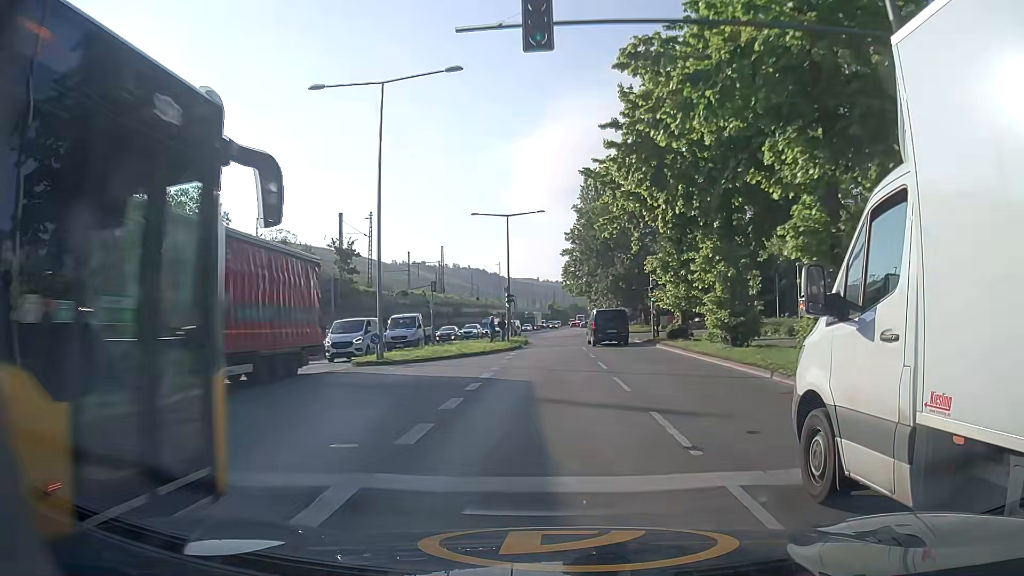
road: secondary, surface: asphalt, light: Day
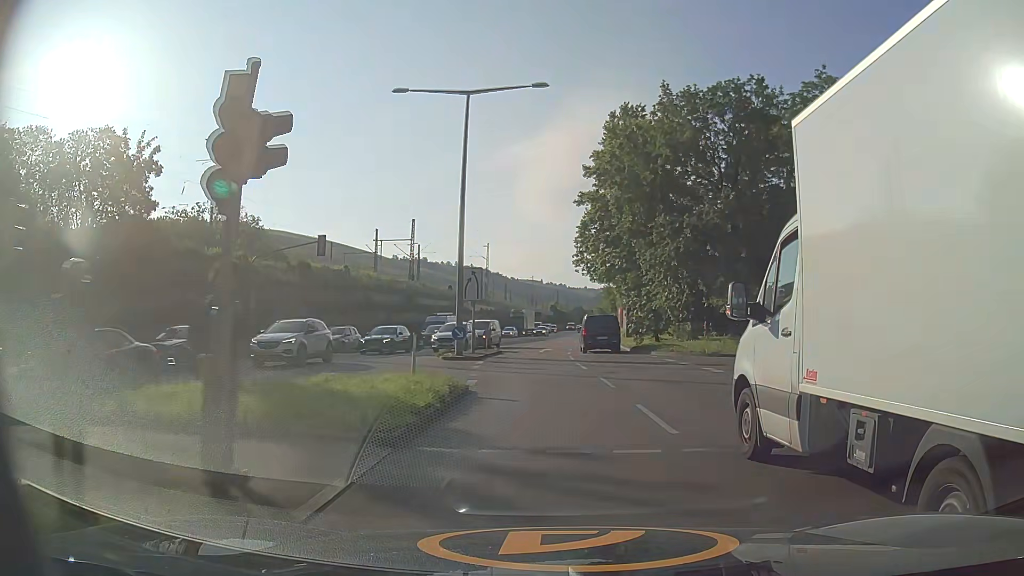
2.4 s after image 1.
(-0.3, +33.7) m; -1°
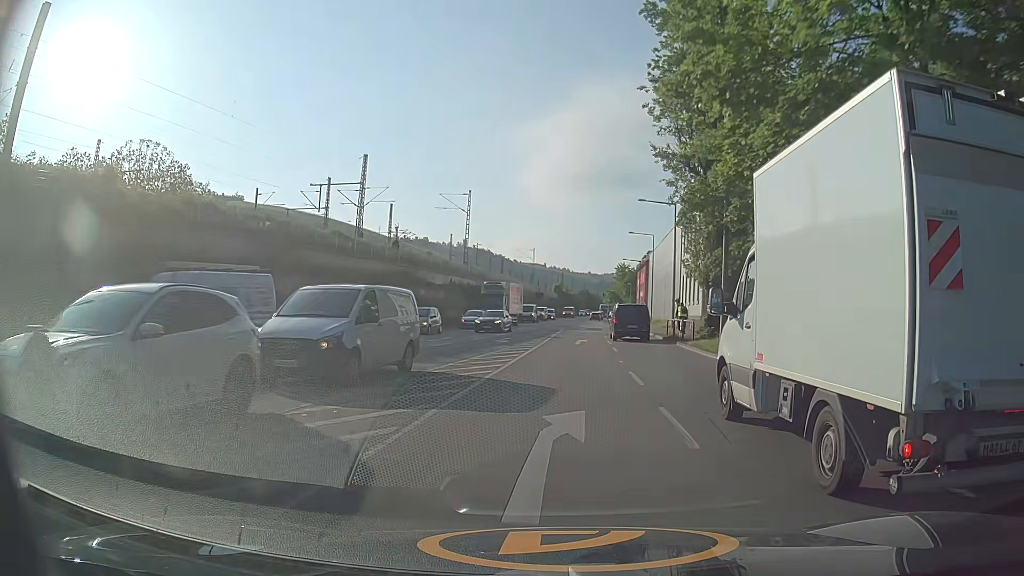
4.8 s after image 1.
(-0.3, +31.4) m; 0°
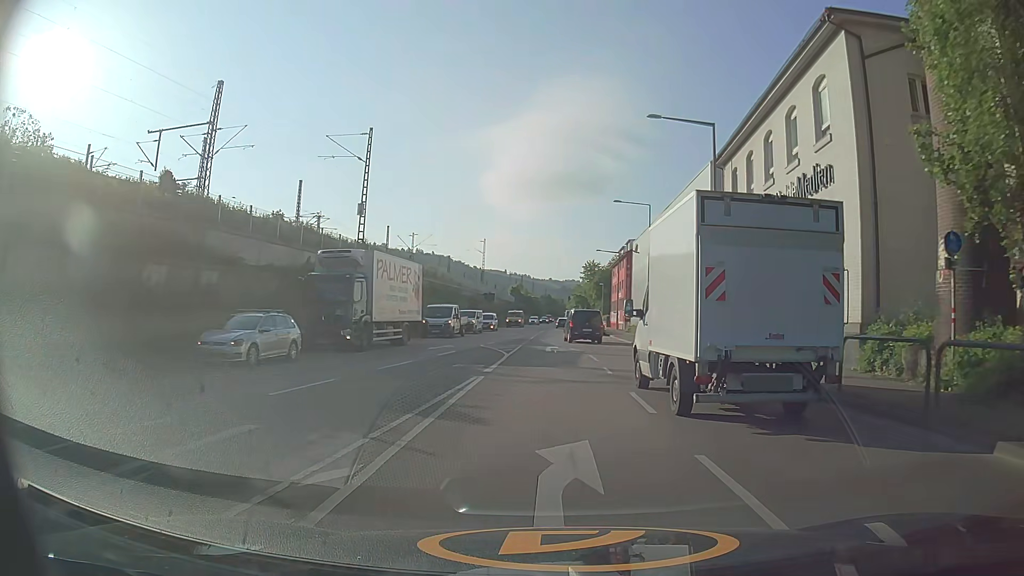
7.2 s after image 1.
(+0.9, +27.1) m; +3°
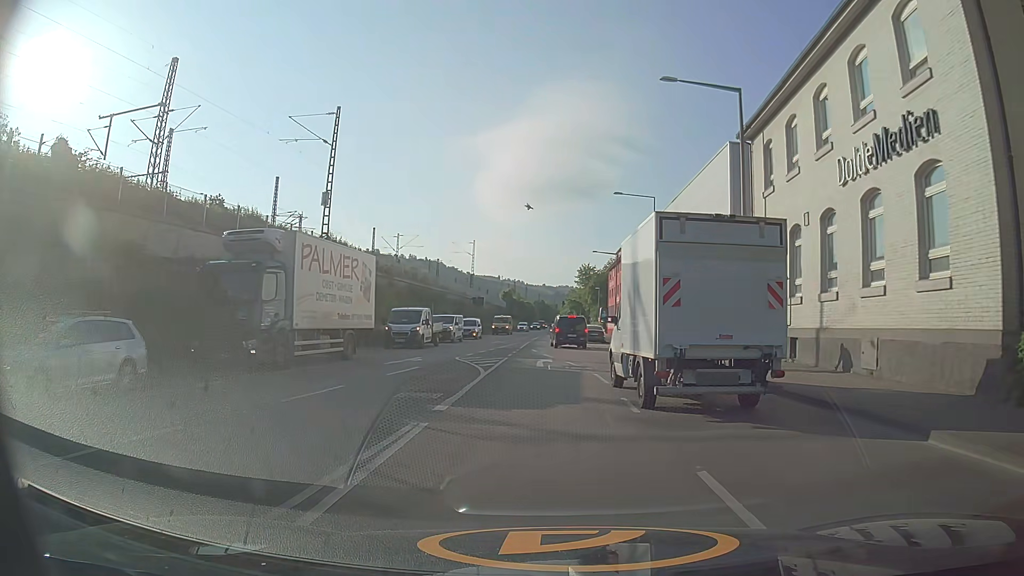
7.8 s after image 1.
(0.0, +6.2) m; 0°
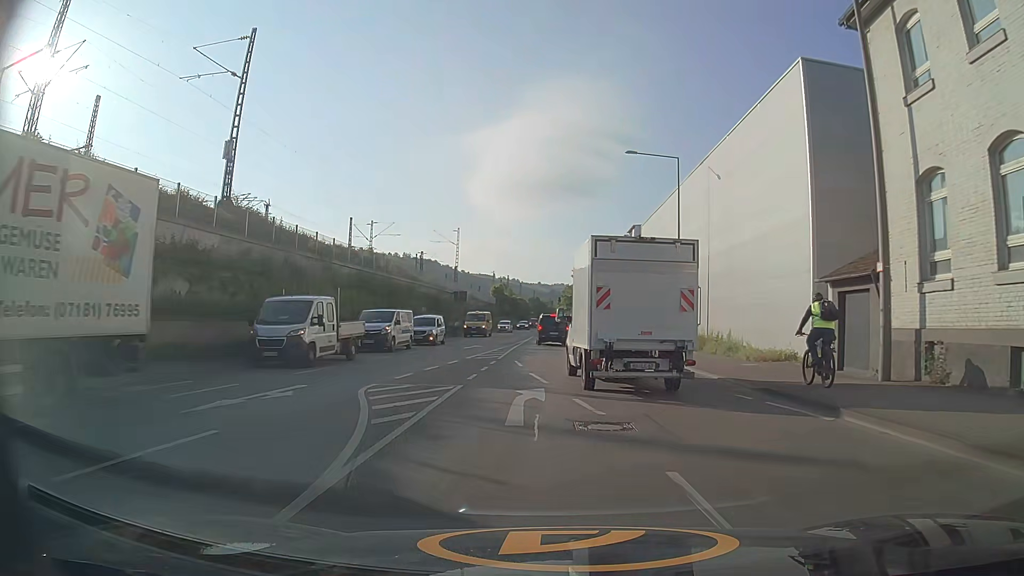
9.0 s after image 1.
(+0.2, +12.3) m; 0°
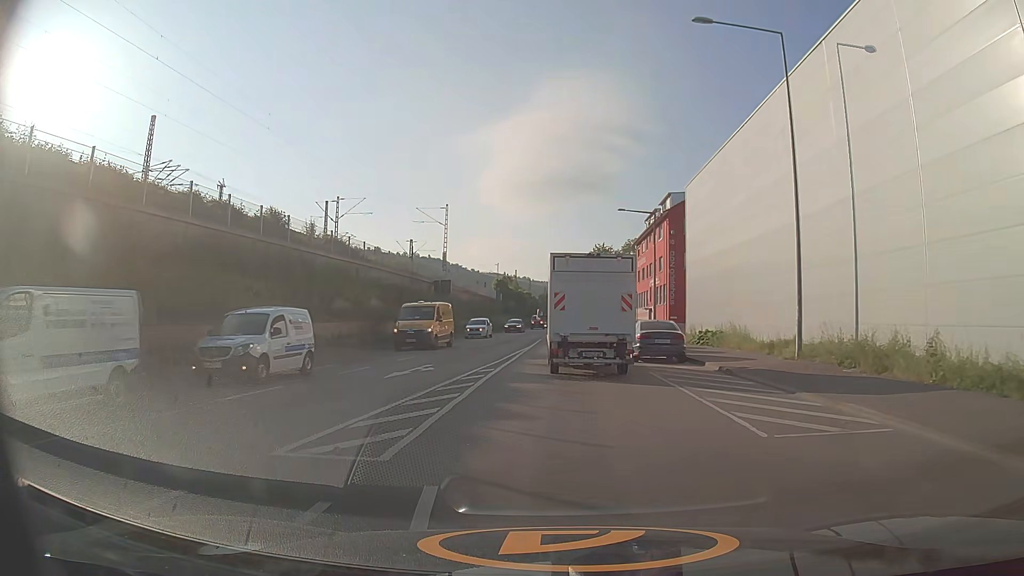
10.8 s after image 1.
(0.0, +18.5) m; -1°
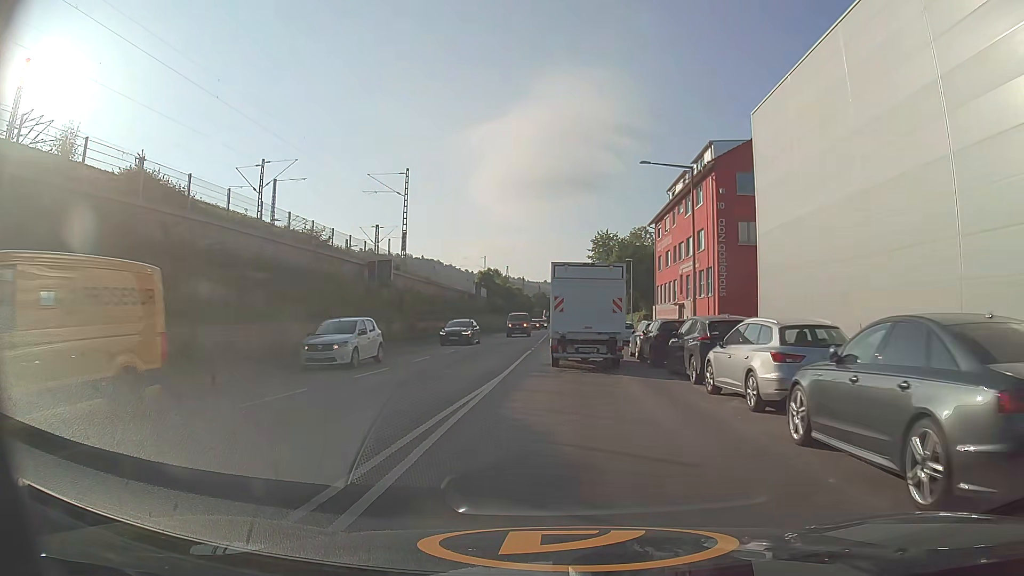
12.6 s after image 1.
(+0.2, +18.6) m; +1°
(0, +10) (0, +20) (+1, +30) (+1, +40) (+1, +50) (+1, +60) (+1, +70) (+2, +80) (+3, +90) (+3, +100) m
